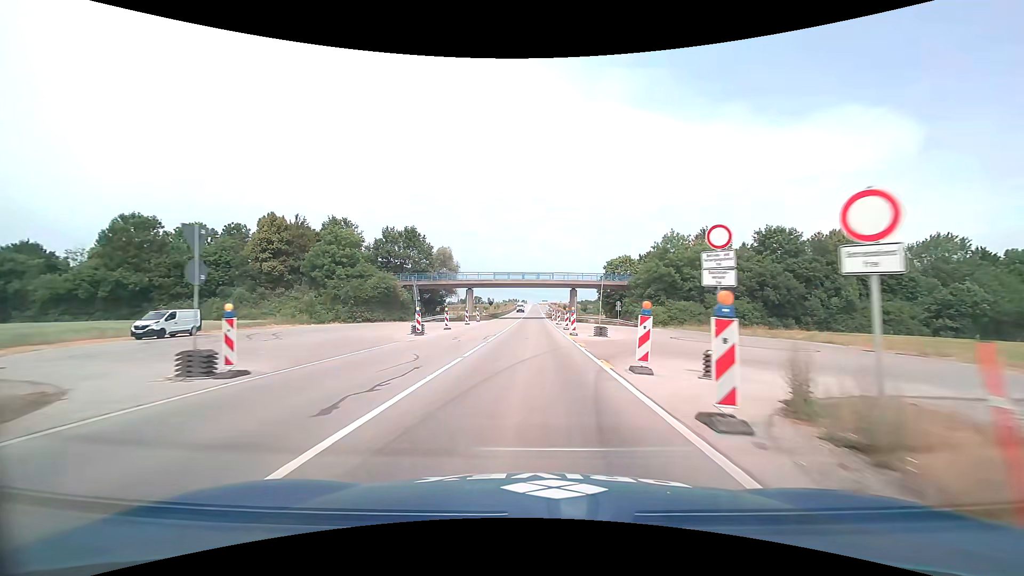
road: primary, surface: asphalt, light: Day
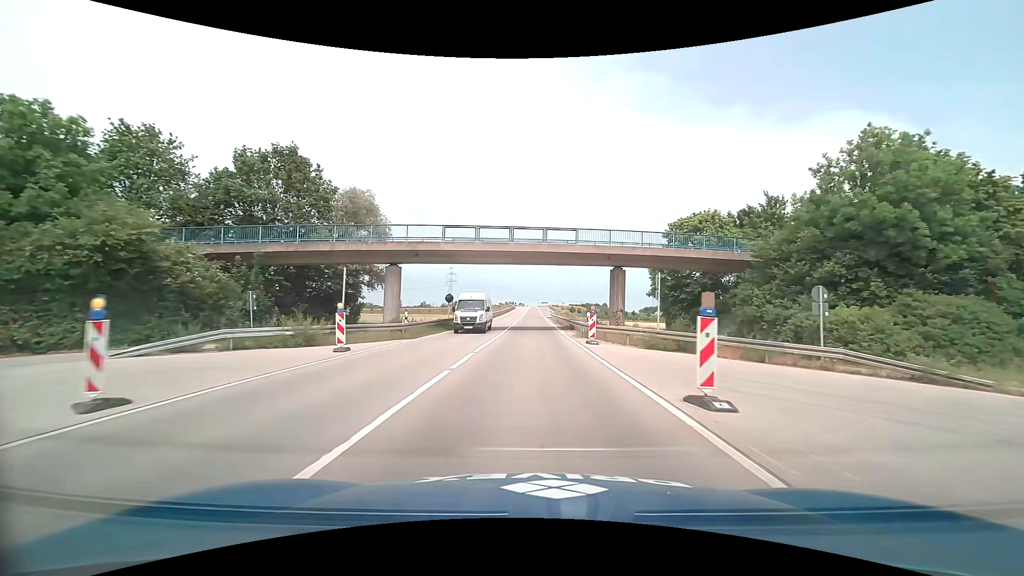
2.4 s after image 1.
(-0.2, +42.1) m; 0°
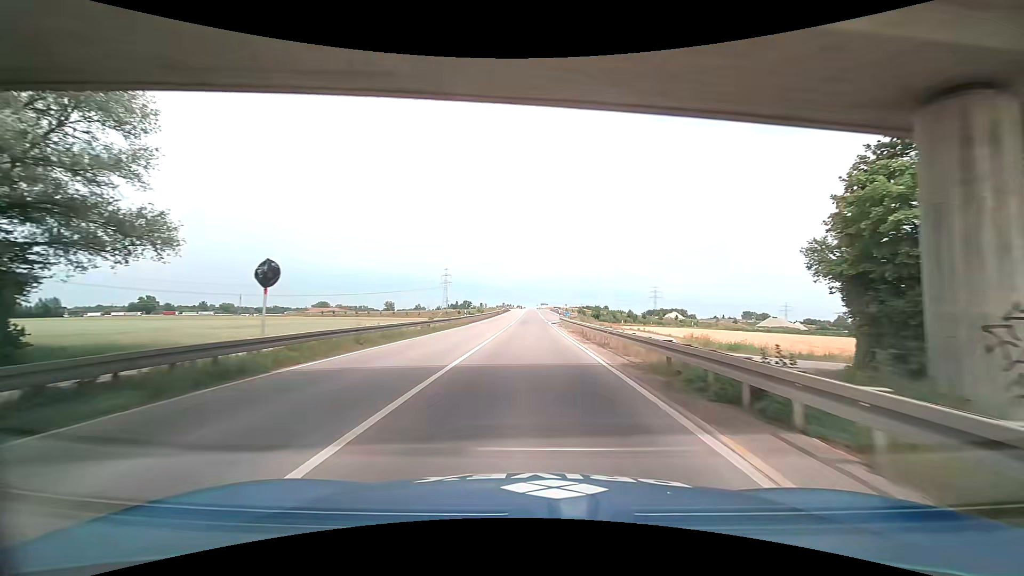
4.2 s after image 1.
(+0.1, +30.4) m; 0°
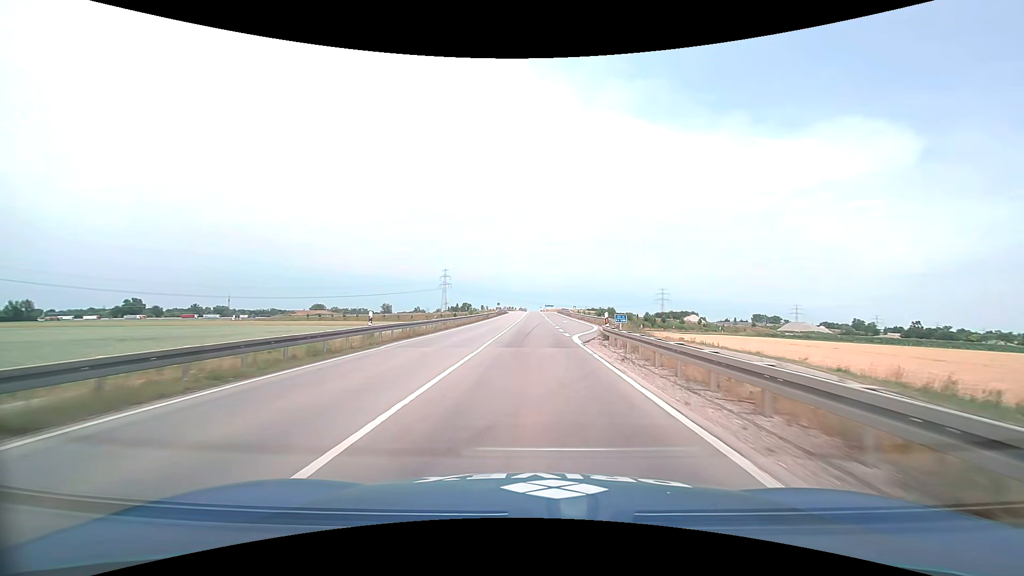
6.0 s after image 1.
(0.0, +30.6) m; 0°
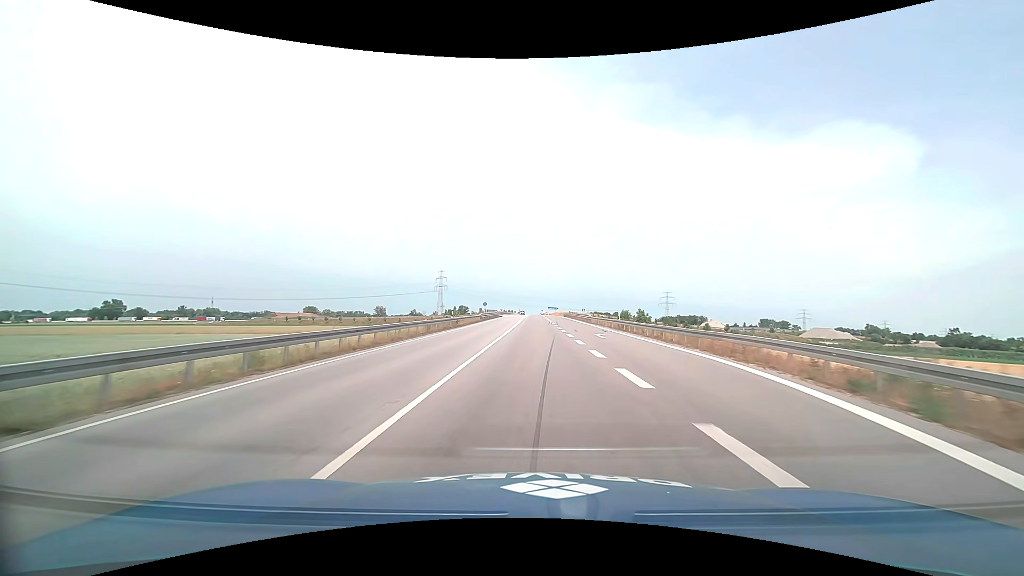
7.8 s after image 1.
(-0.1, +30.8) m; 0°
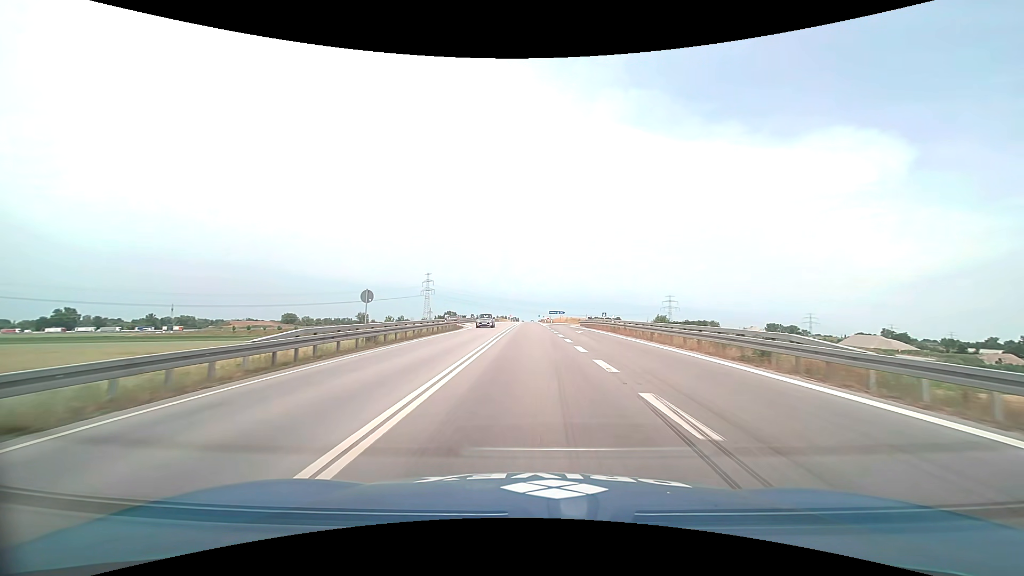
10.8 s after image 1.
(+0.4, +51.8) m; +1°
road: trunk
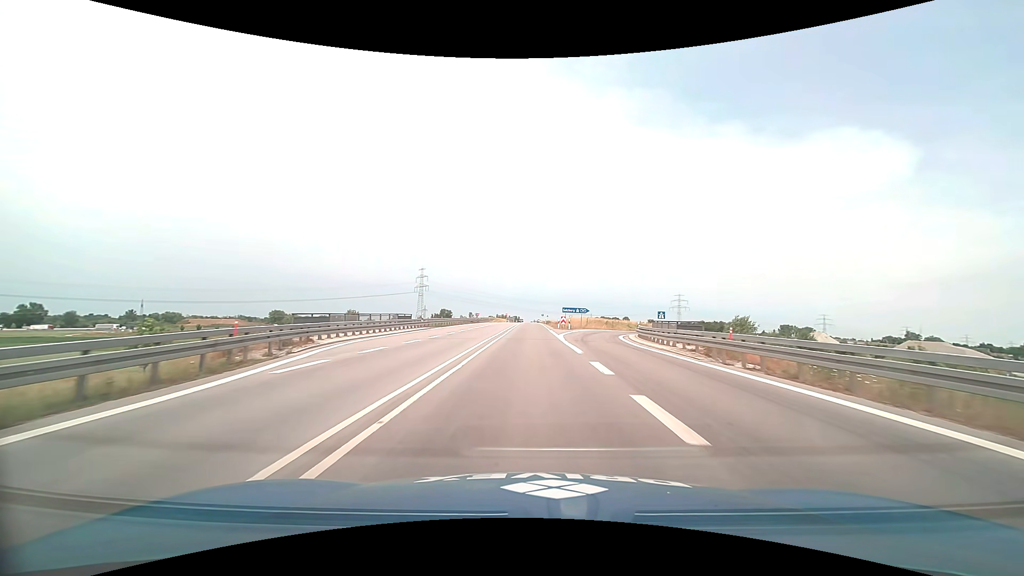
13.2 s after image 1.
(-0.1, +42.4) m; 0°
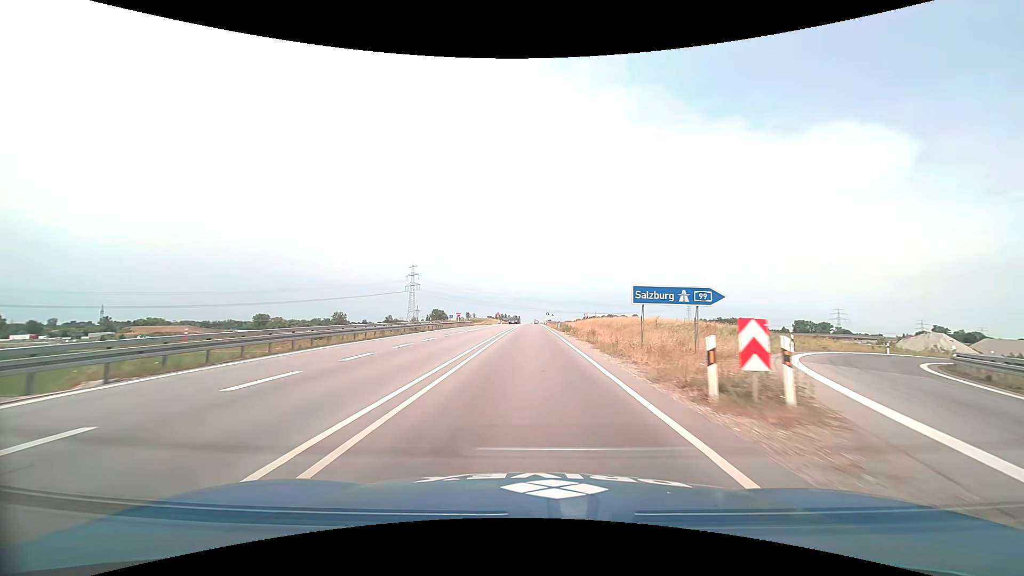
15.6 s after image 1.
(0.0, +44.1) m; 0°
(0, +10) (0, +20) (0, +30) (0, +40) (0, +50) (0, +60) (0, +70) (0, +80) (0, +90) (0, +100) m
